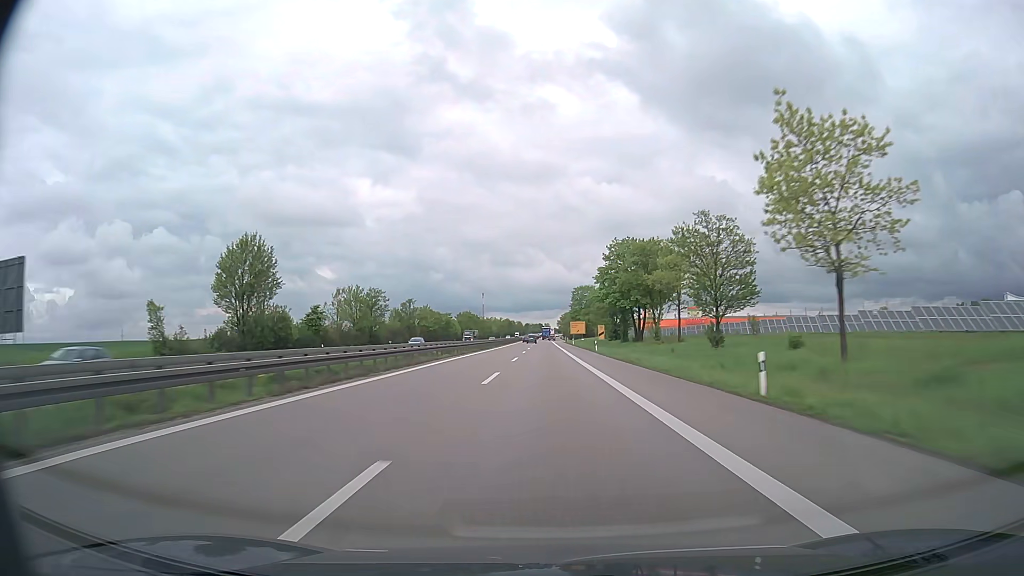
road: trunk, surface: asphalt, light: Day
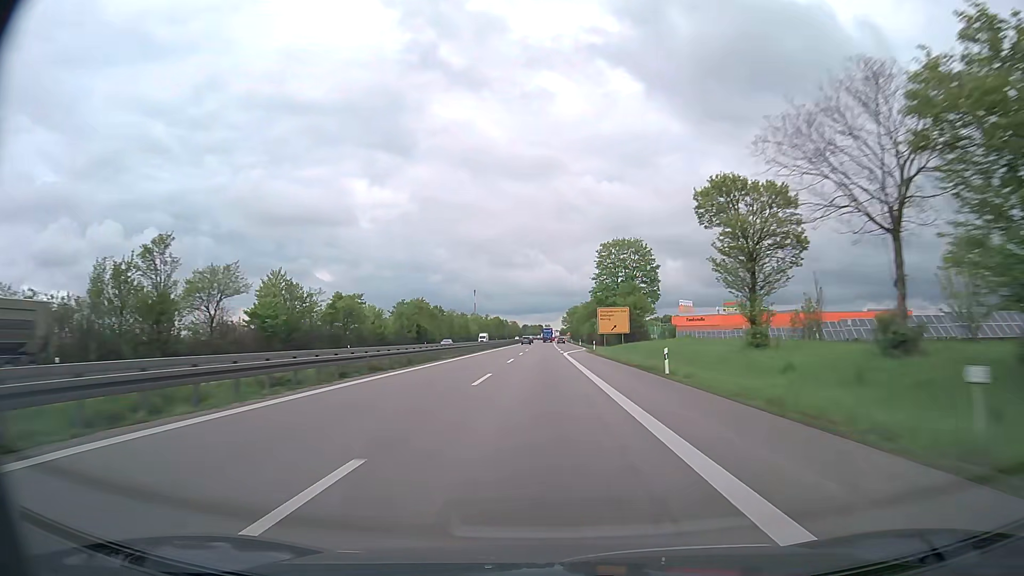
(-0.1, +90.1) m; 0°
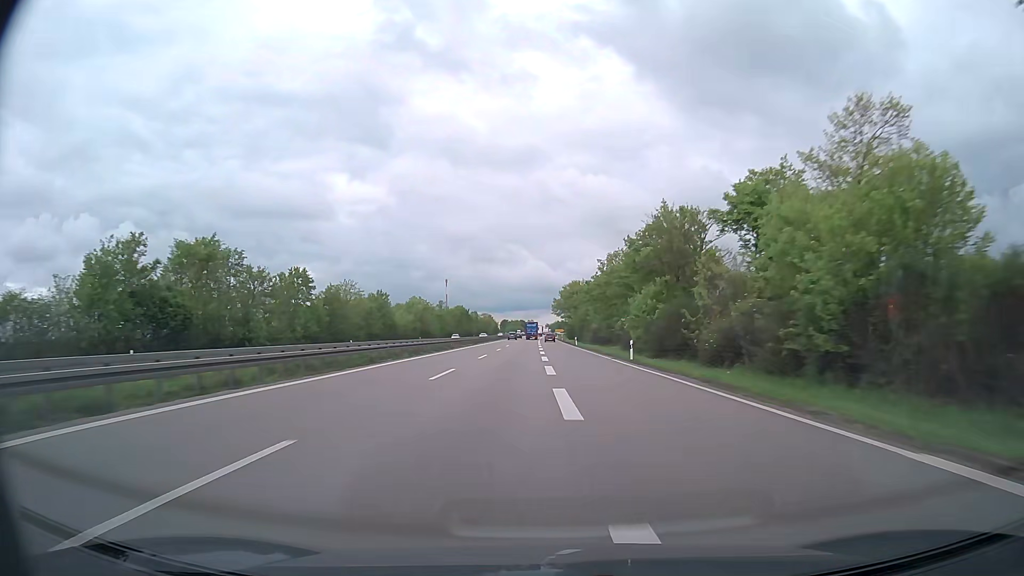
(+0.7, +89.1) m; +1°
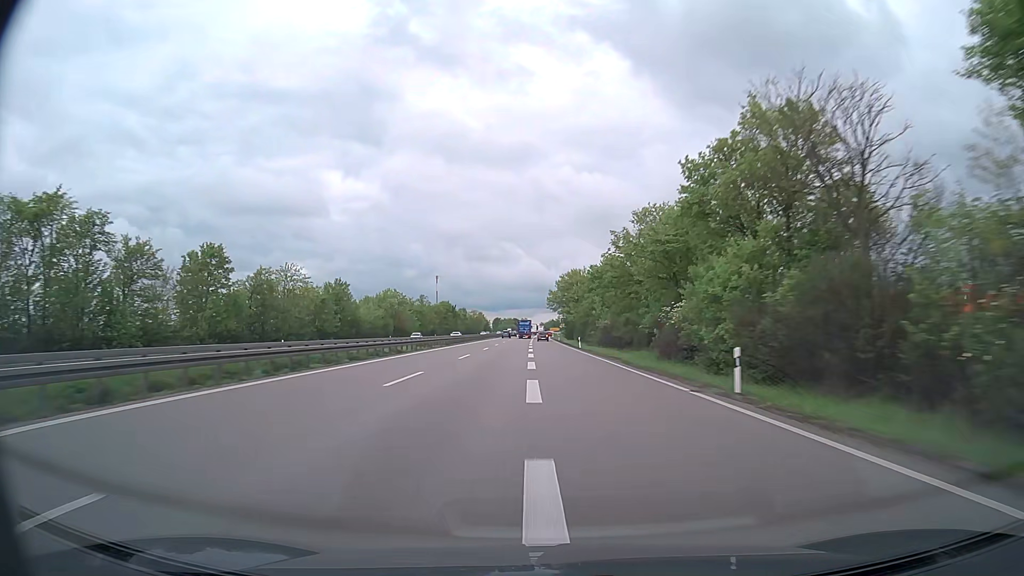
(+0.1, +21.4) m; +1°
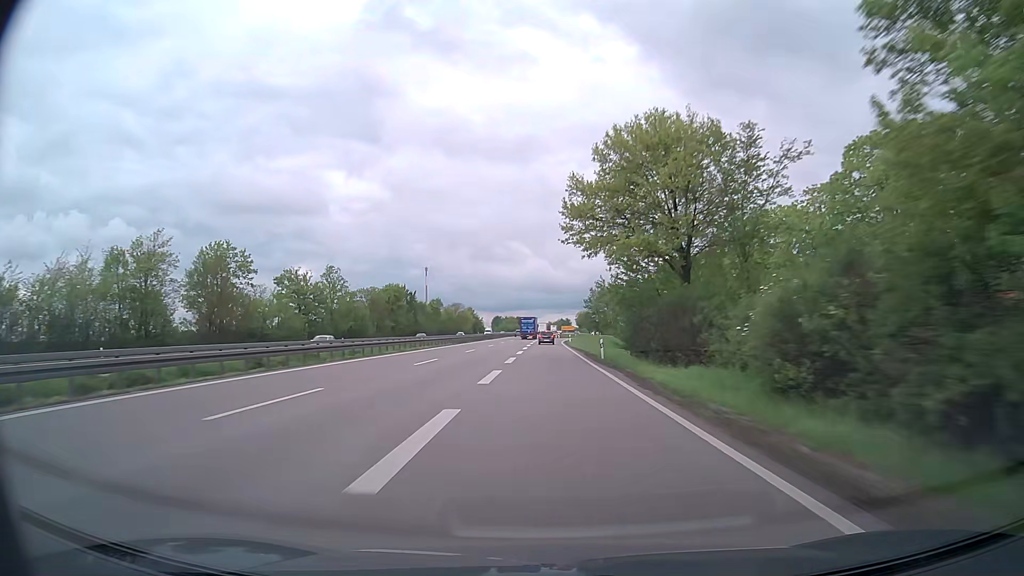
(-0.2, +78.5) m; 0°
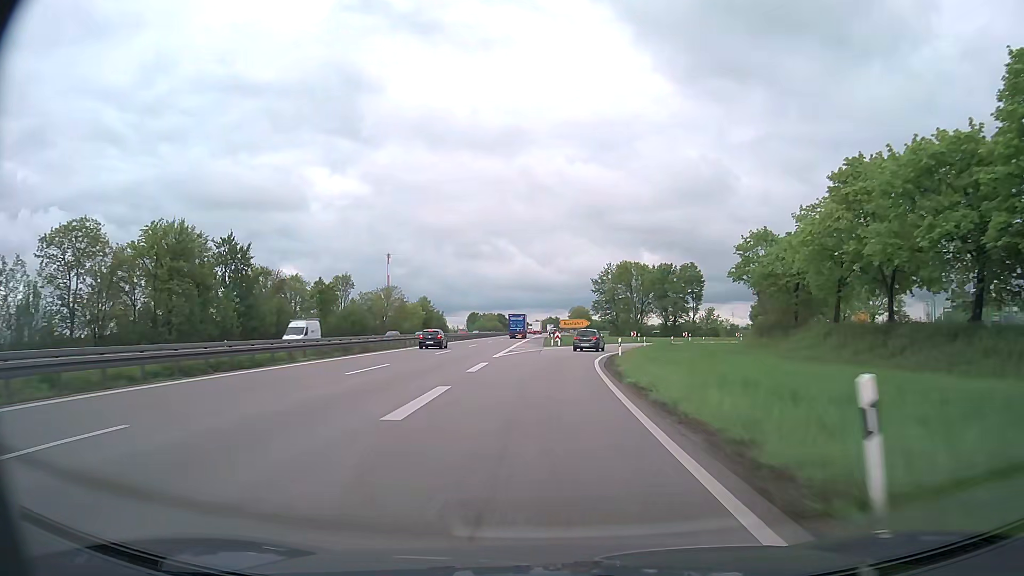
(+0.3, +78.3) m; +1°
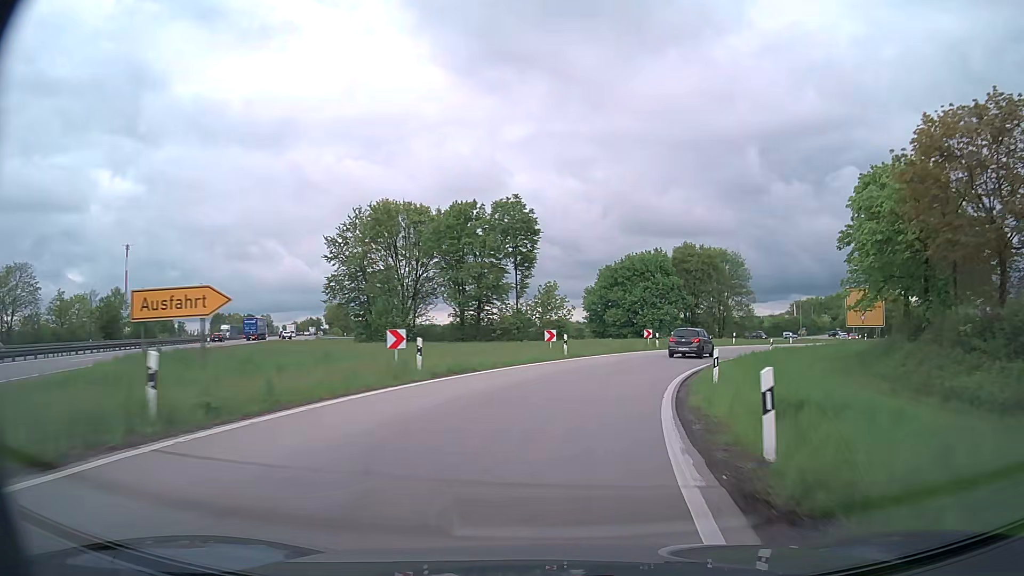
(+6.9, +58.0) m; +19°
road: trunk_link
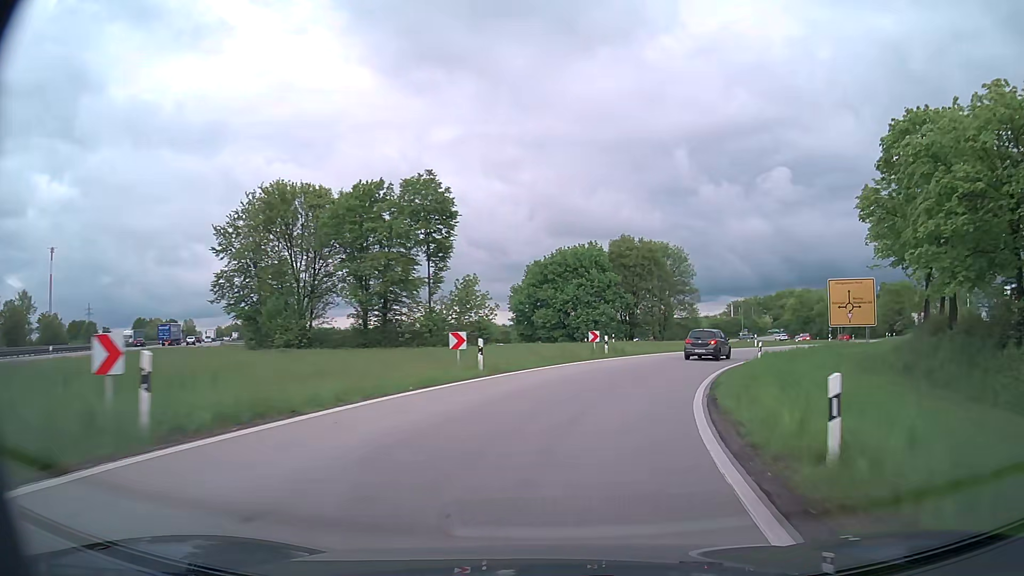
(+0.5, +10.3) m; +6°
